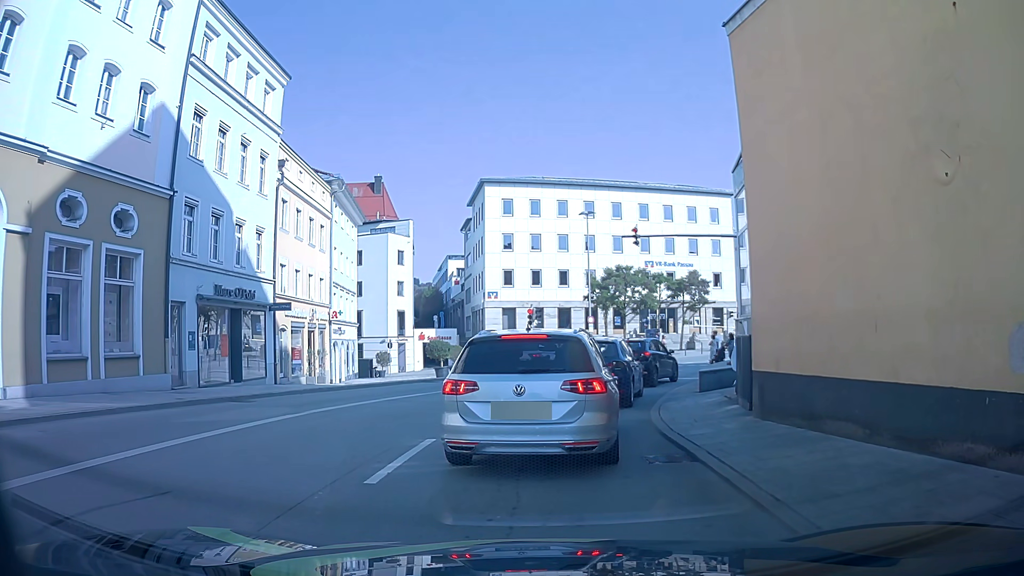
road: primary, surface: asphalt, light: Day
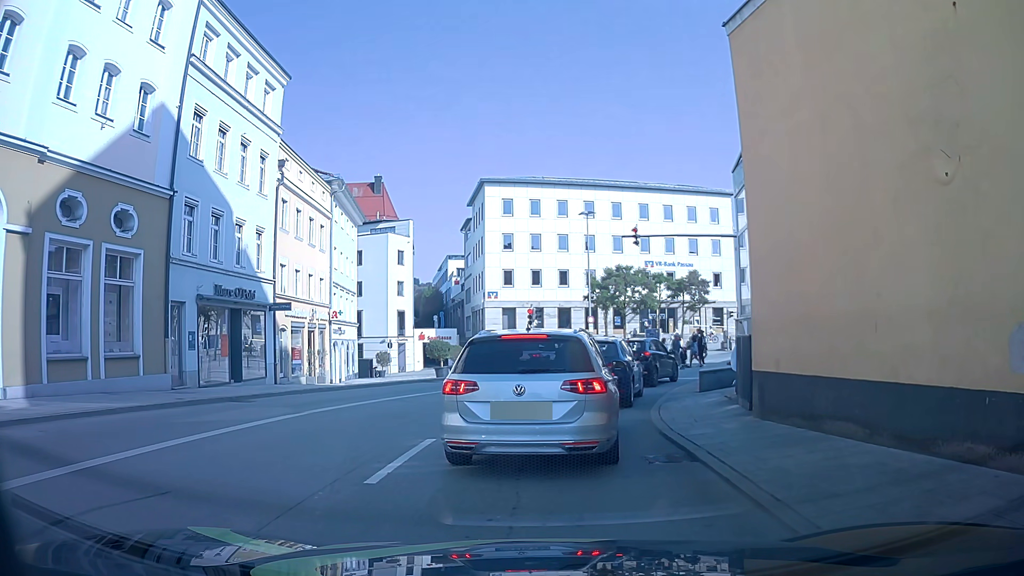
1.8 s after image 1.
(0.0, 0.0) m; 0°
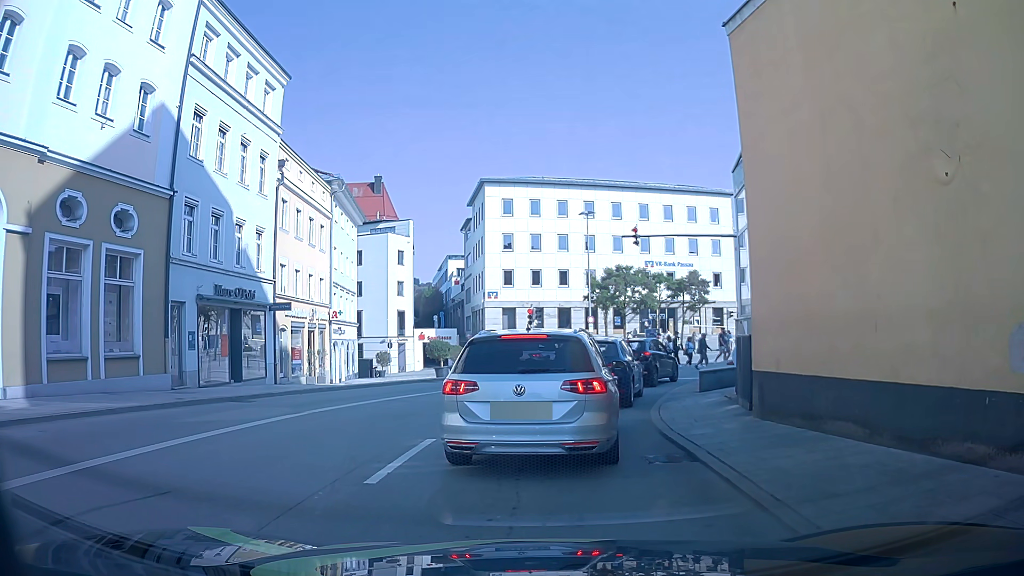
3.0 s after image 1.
(0.0, 0.0) m; 0°
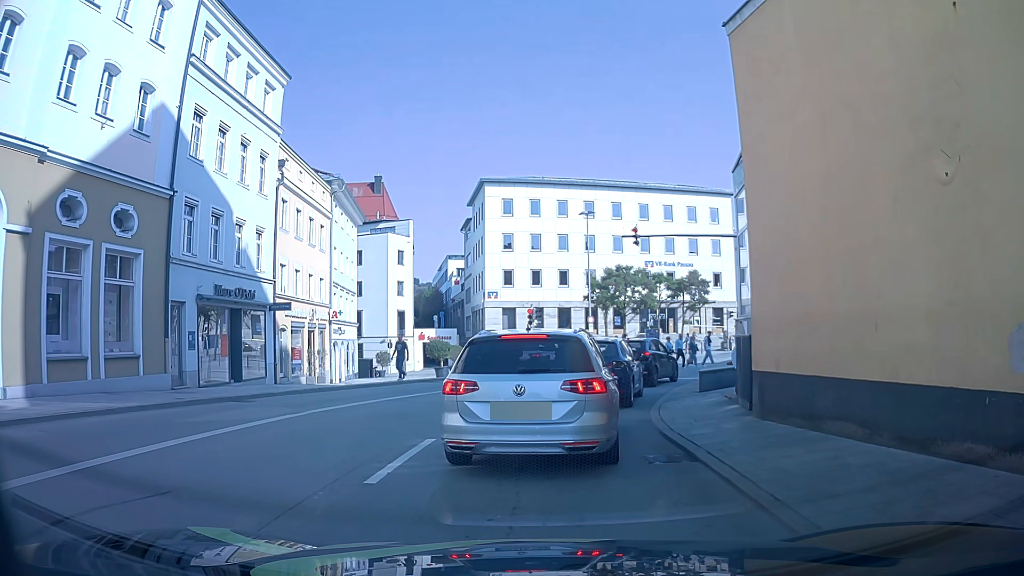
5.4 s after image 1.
(0.0, 0.0) m; 0°
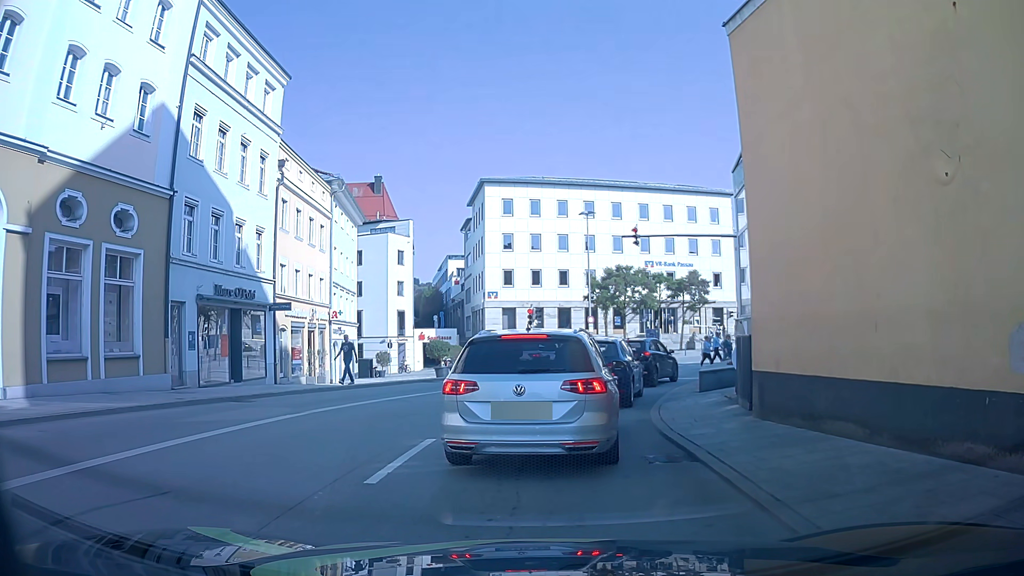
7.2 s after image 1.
(0.0, 0.0) m; 0°
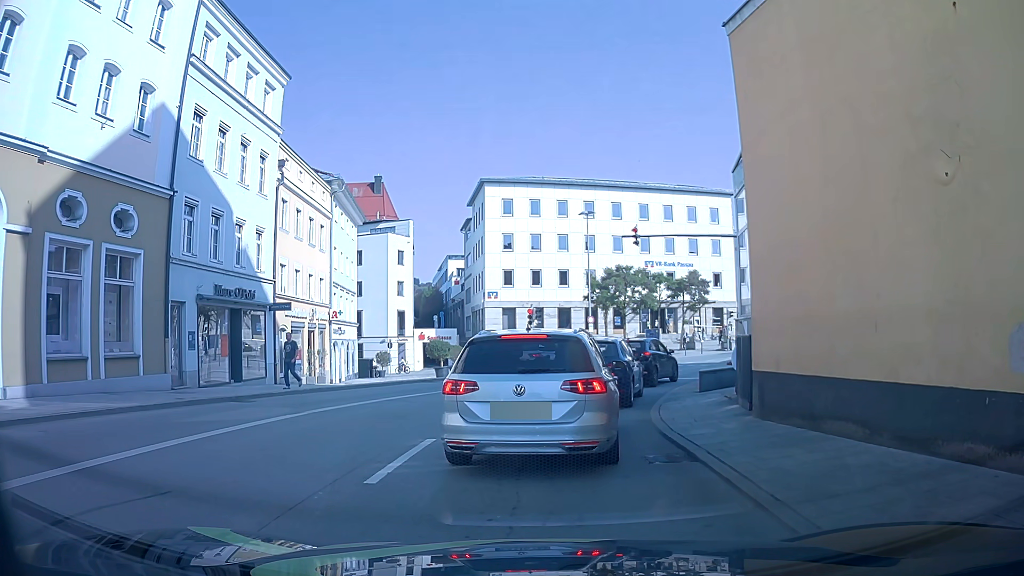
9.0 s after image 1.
(0.0, 0.0) m; 0°
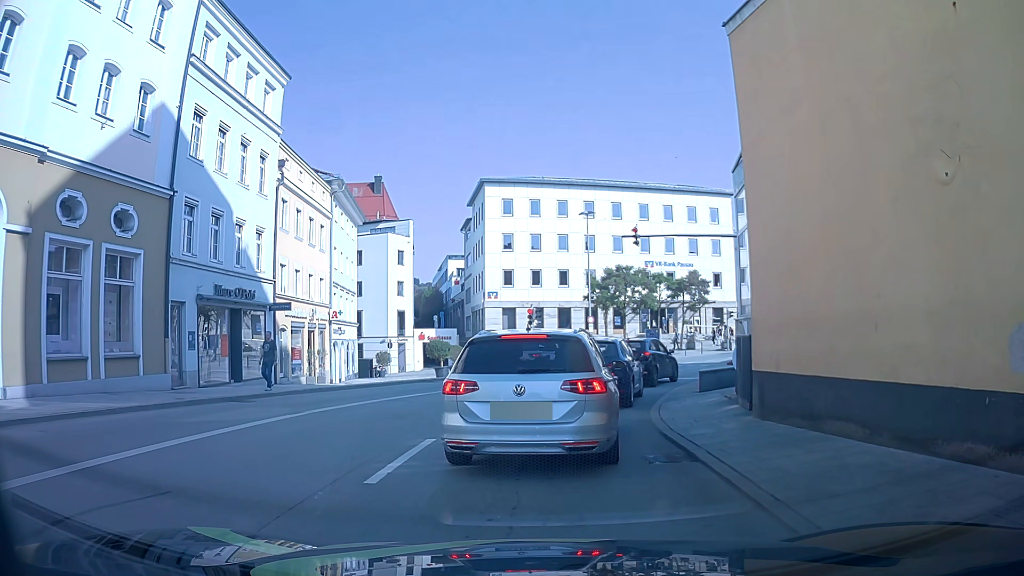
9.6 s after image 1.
(0.0, 0.0) m; 0°
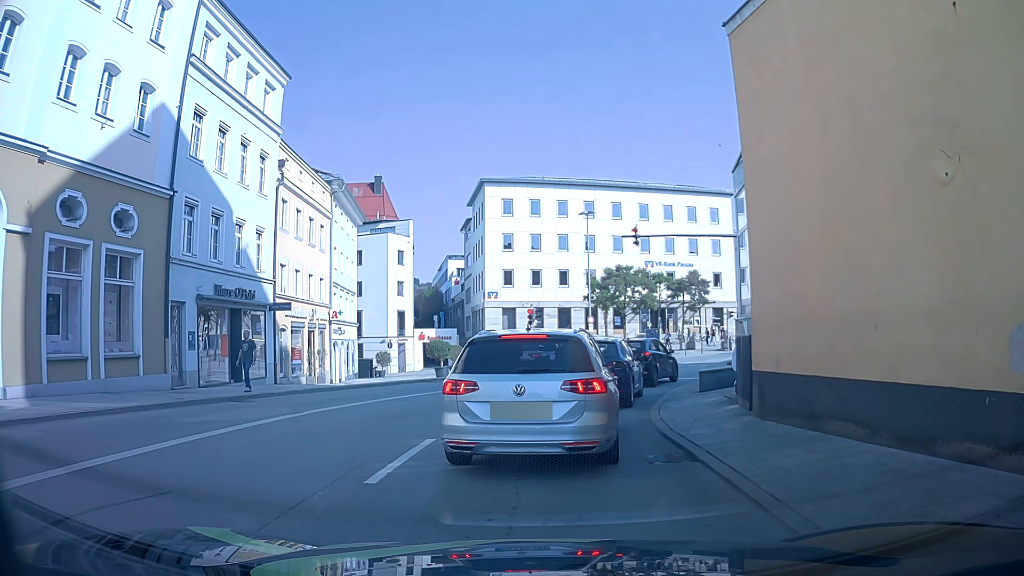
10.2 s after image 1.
(0.0, 0.0) m; 0°
